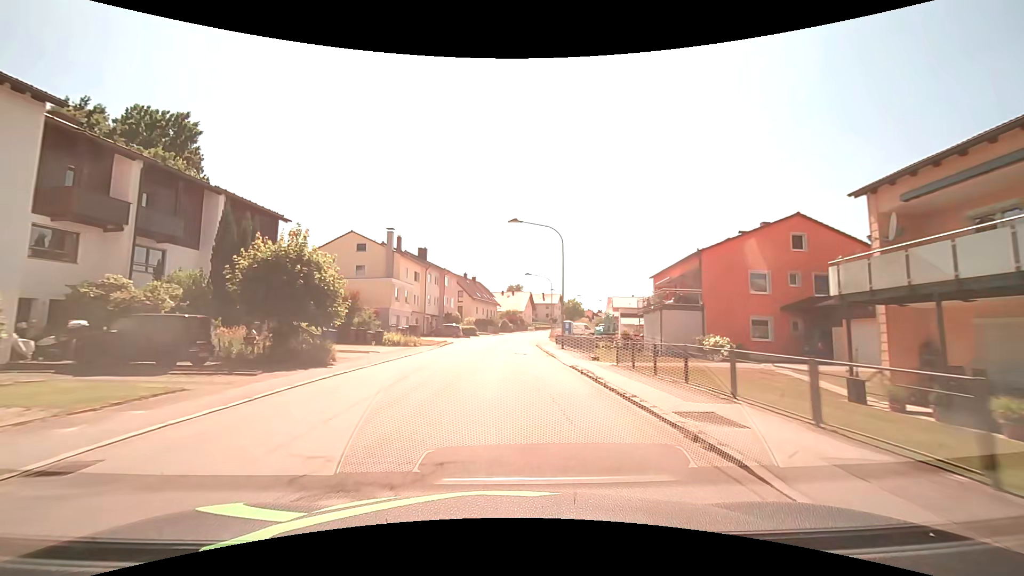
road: unclassified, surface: asphalt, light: Day
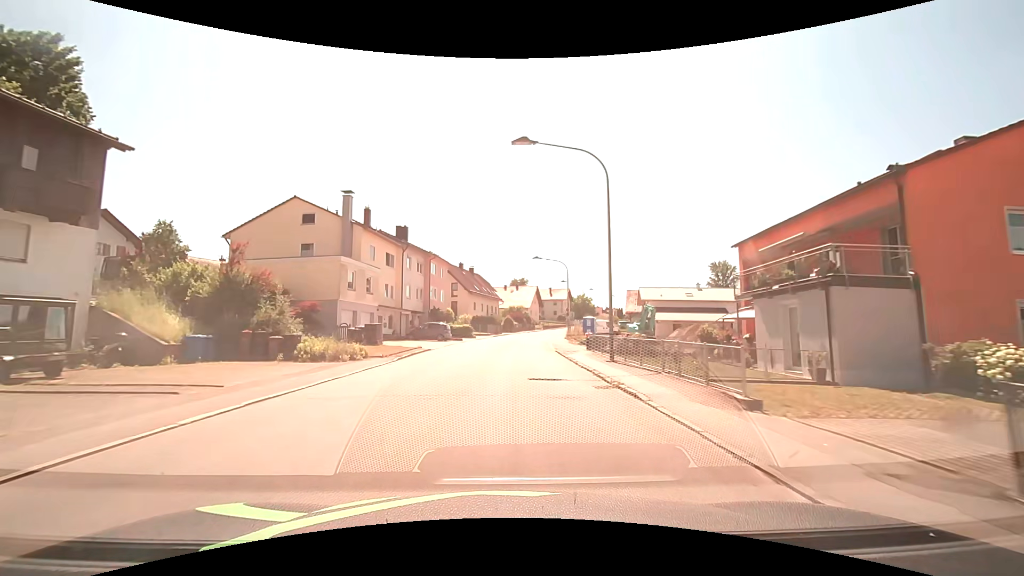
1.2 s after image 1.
(-0.1, +15.3) m; 0°
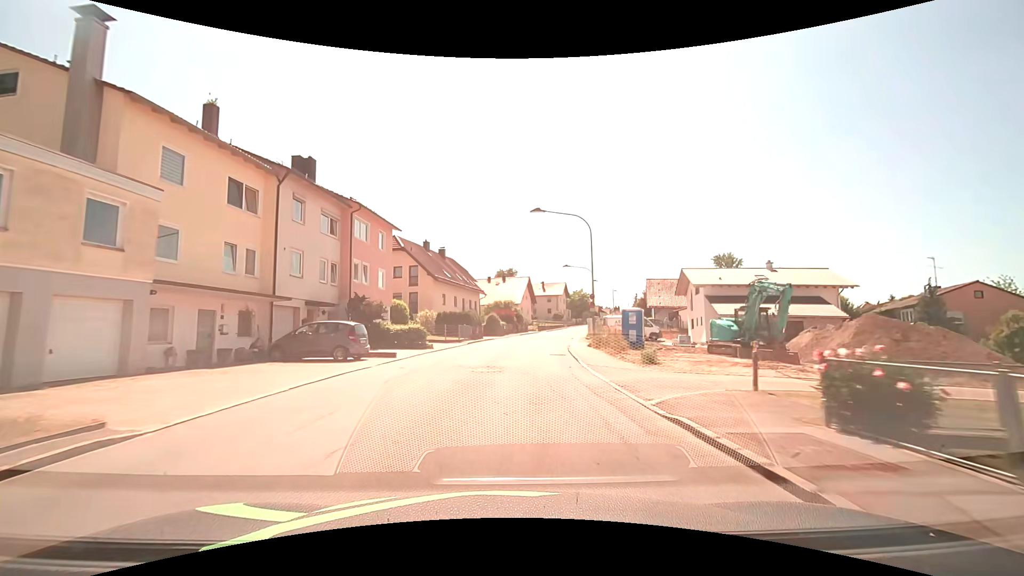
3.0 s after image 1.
(+0.2, +22.9) m; +2°
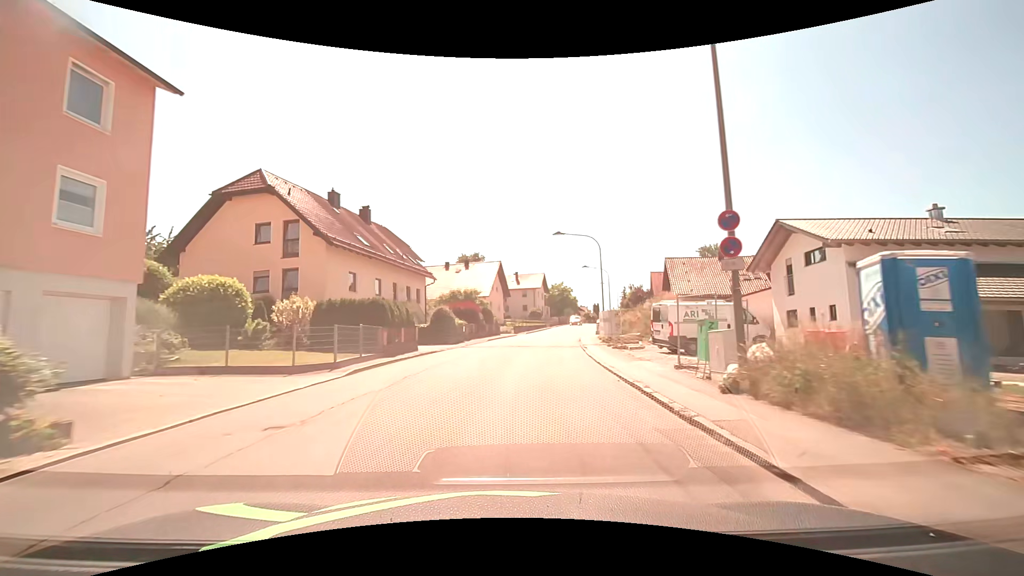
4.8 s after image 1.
(+0.6, +22.8) m; +3°
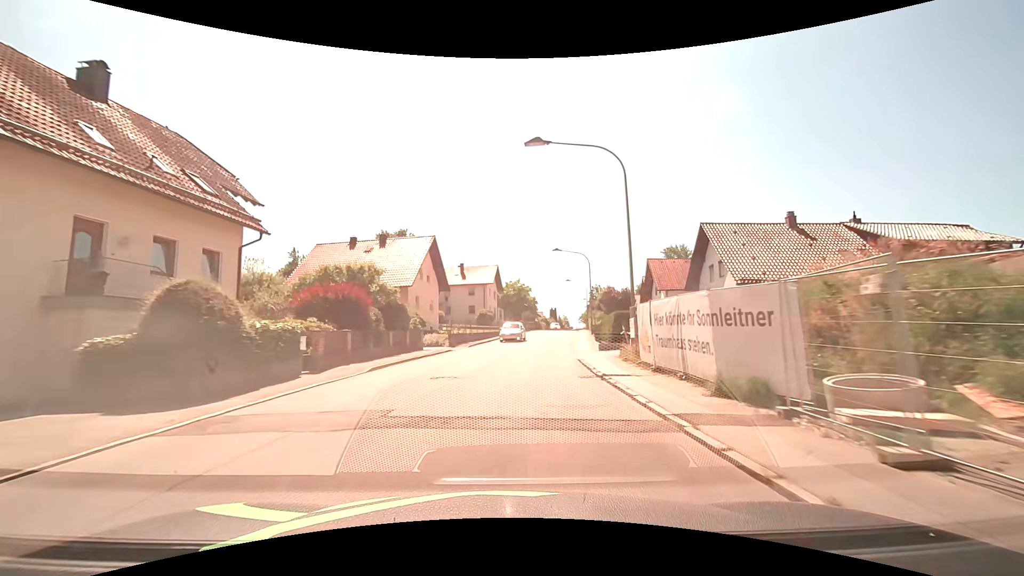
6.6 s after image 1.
(+1.1, +22.6) m; +5°
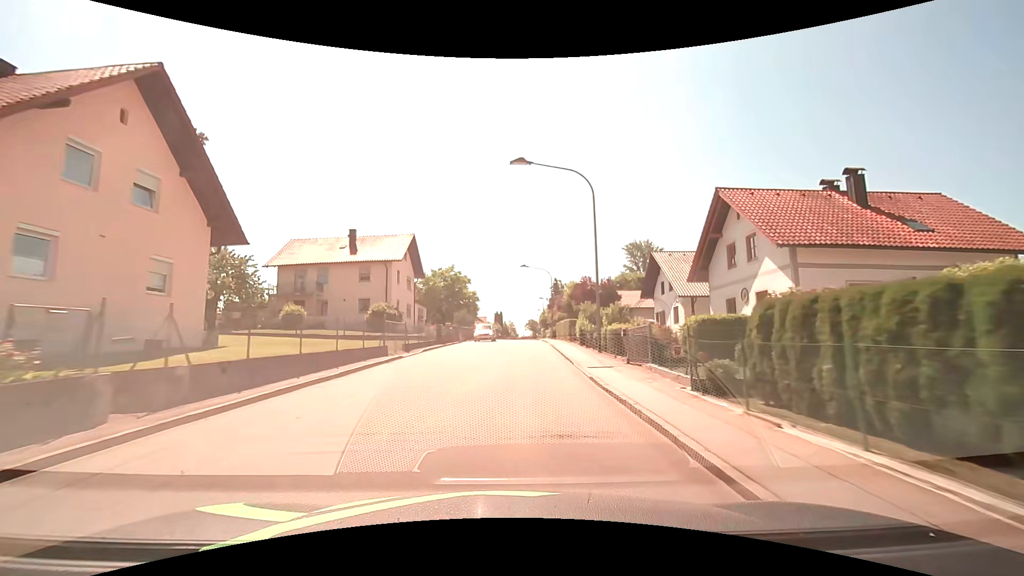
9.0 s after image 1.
(+2.2, +30.1) m; +7°
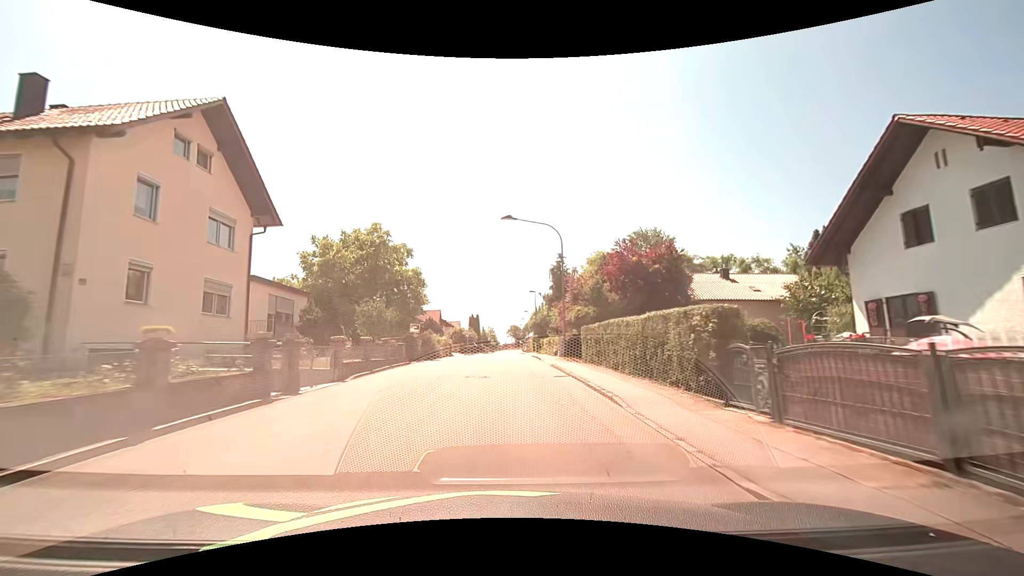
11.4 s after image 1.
(+0.6, +30.0) m; +2°
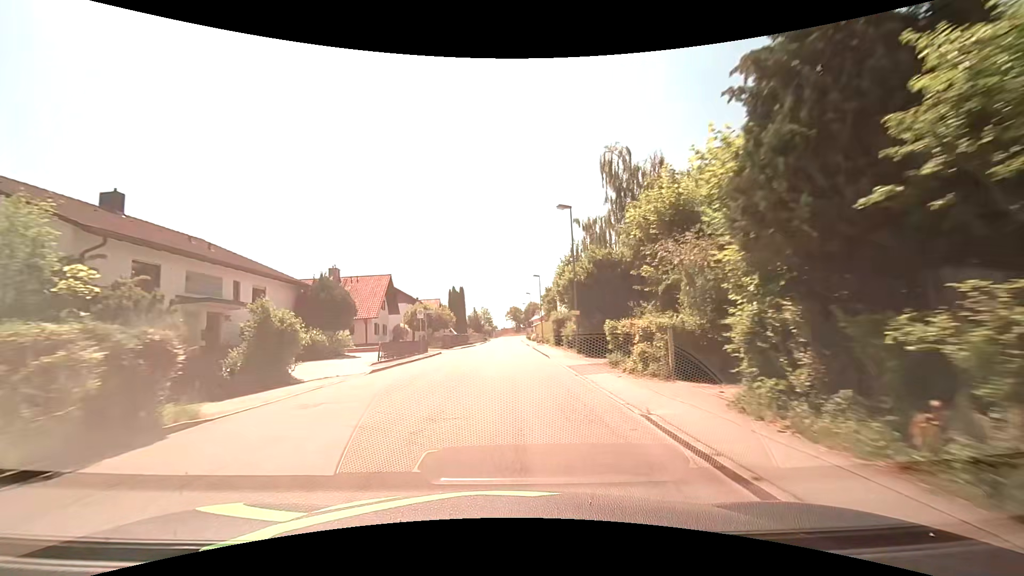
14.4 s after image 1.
(-0.1, +38.0) m; 0°
(0, +10) (0, +20) (0, +30) (0, +40) (0, +50) (0, +60) (0, +70) (0, +80) (0, +90) (0, +100) m
